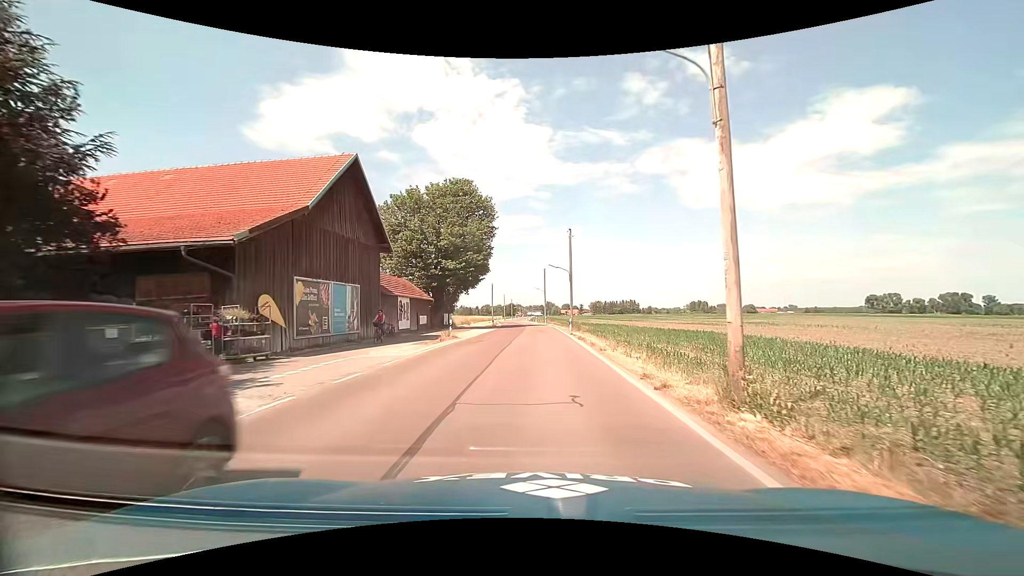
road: tertiary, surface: asphalt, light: Day
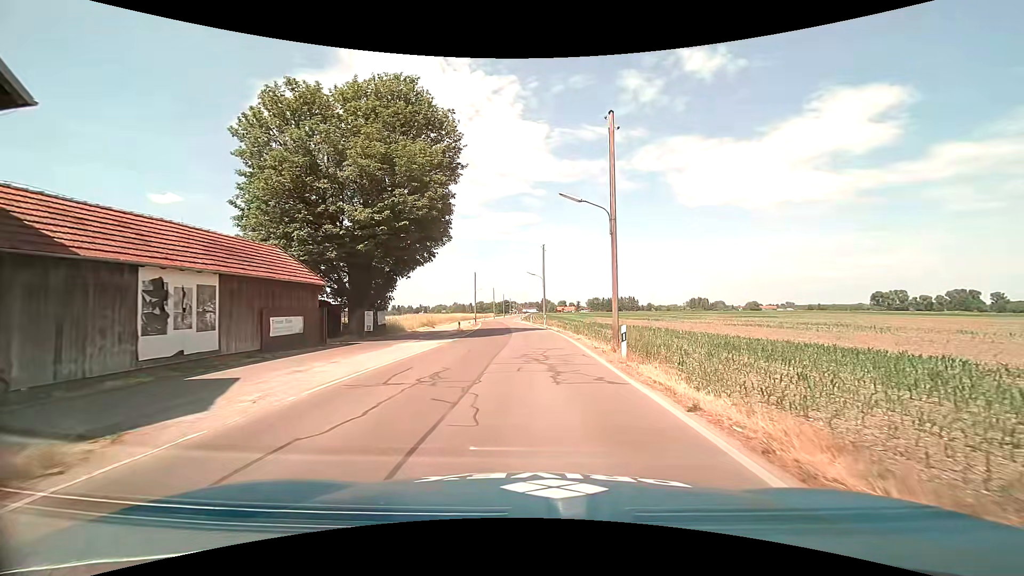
(+0.1, +25.1) m; 0°
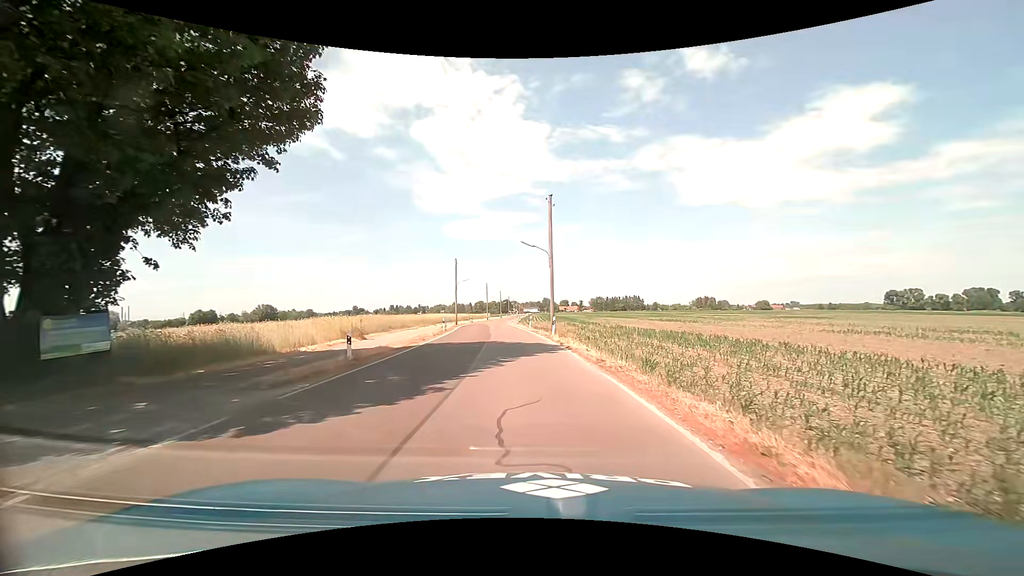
(0.0, +22.5) m; 0°
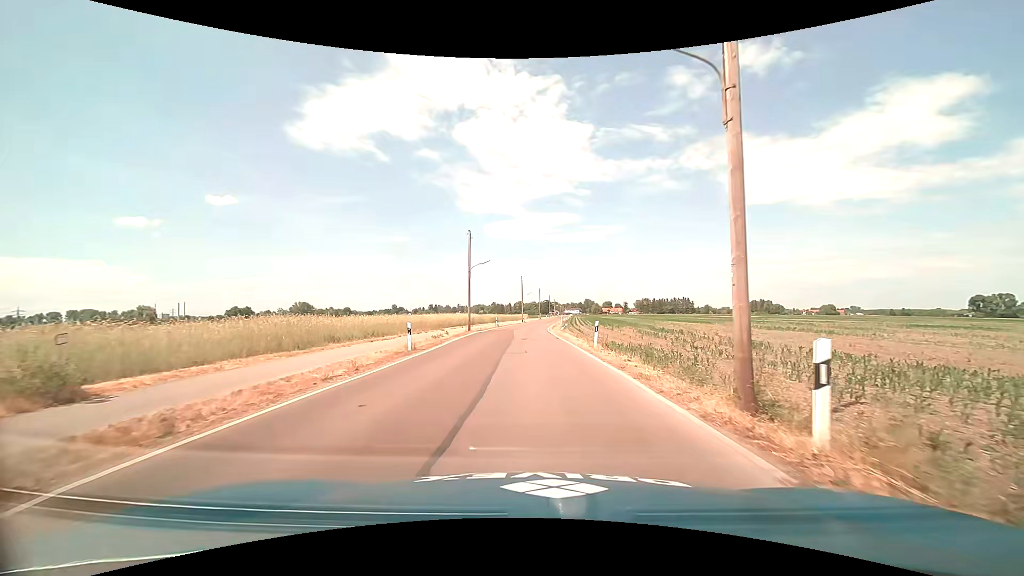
(-0.9, +23.6) m; -5°
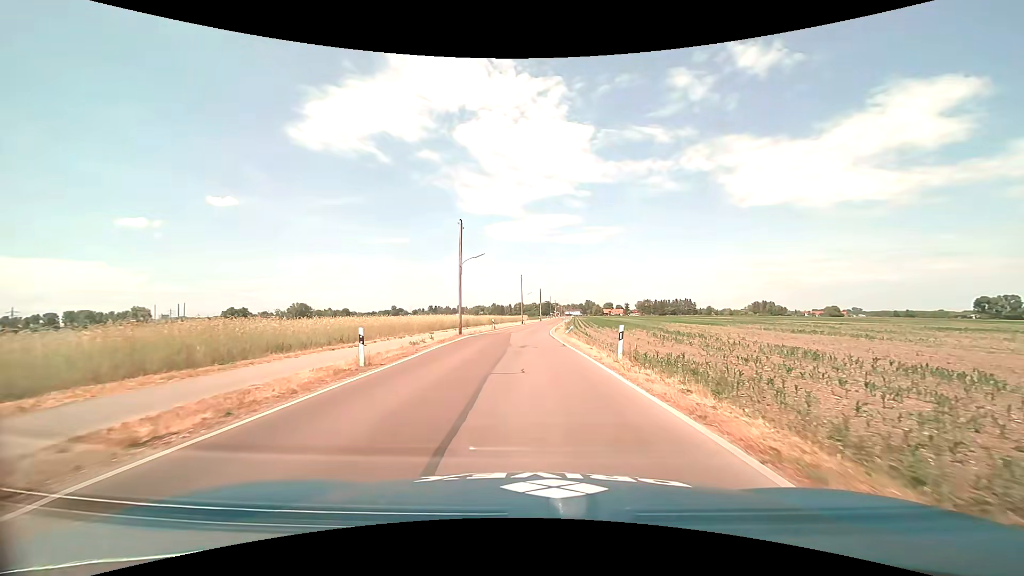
(0.0, +5.7) m; 0°
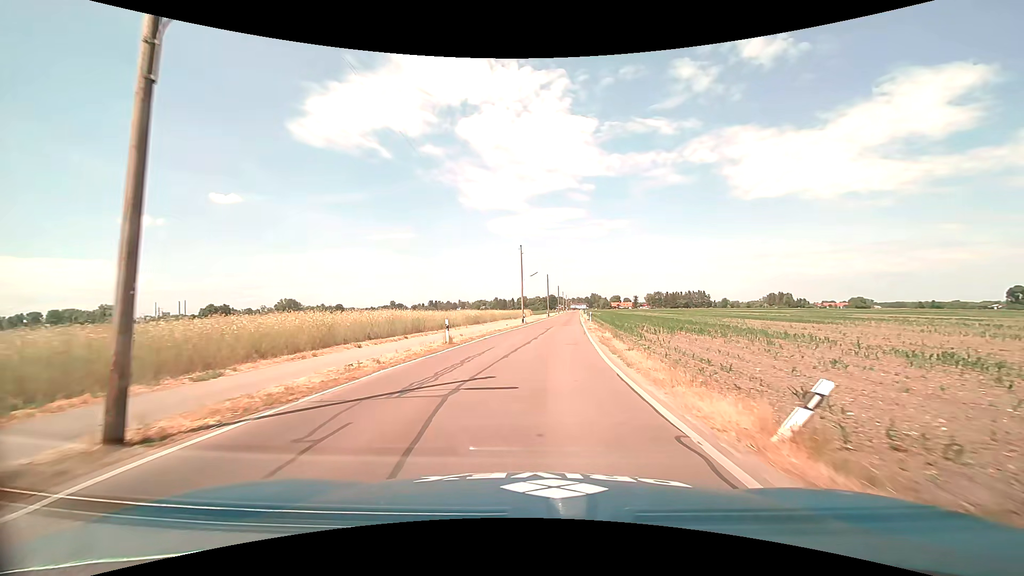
(-0.5, +32.1) m; -1°
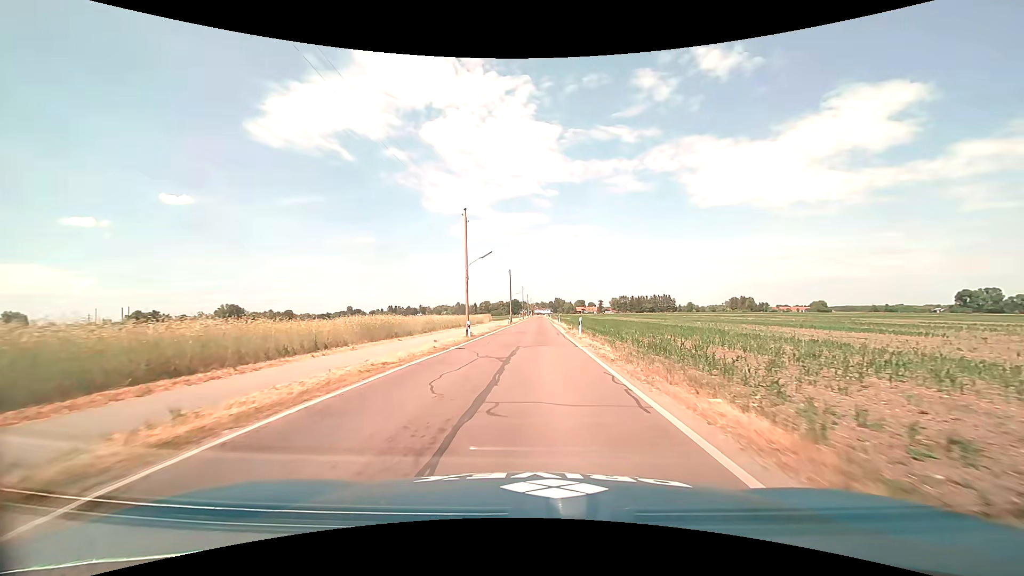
(+0.7, +21.6) m; +4°
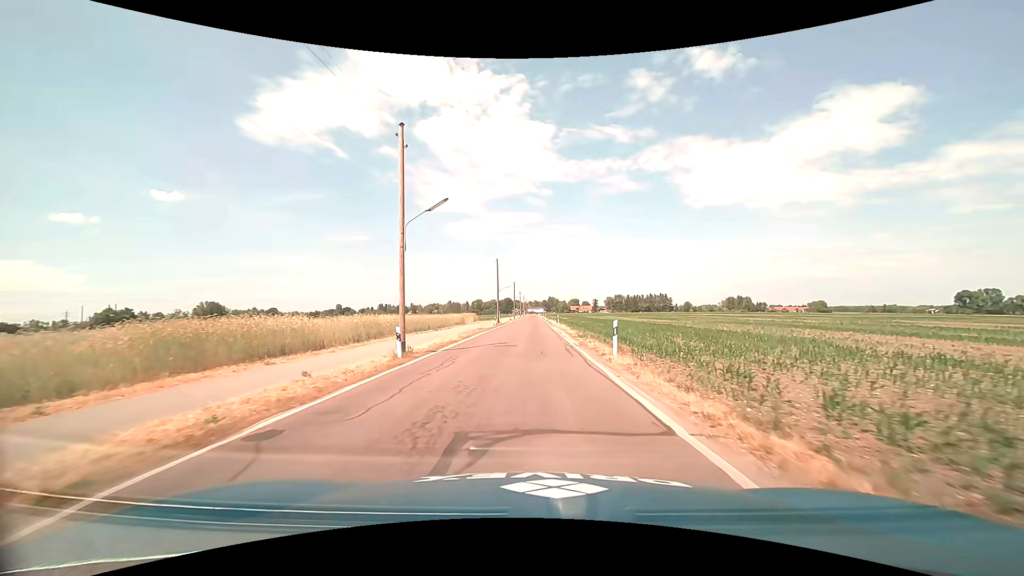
(+0.1, +15.0) m; +1°
(0, +10) (0, +20) (0, +30) (0, +40) (0, +50) (0, +60) (0, +70) (0, +80) (0, +90) (0, +100) m
